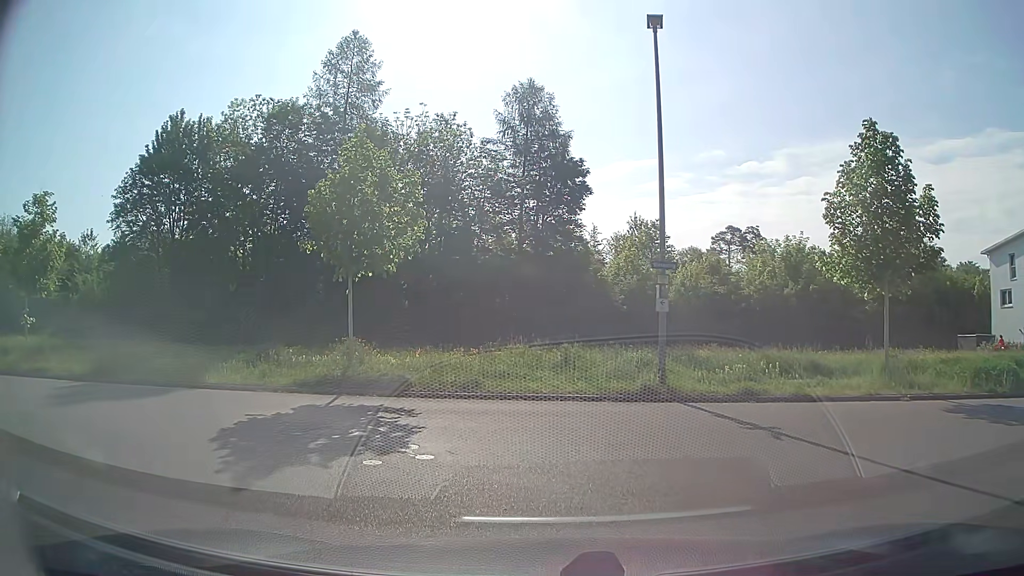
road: residential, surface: asphalt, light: Day
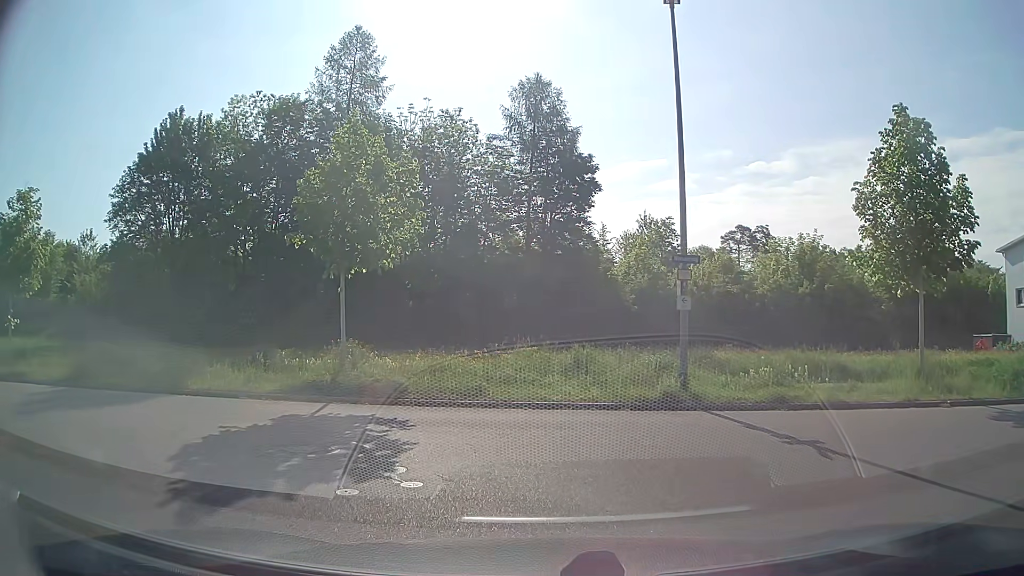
(0.0, +1.2) m; 0°
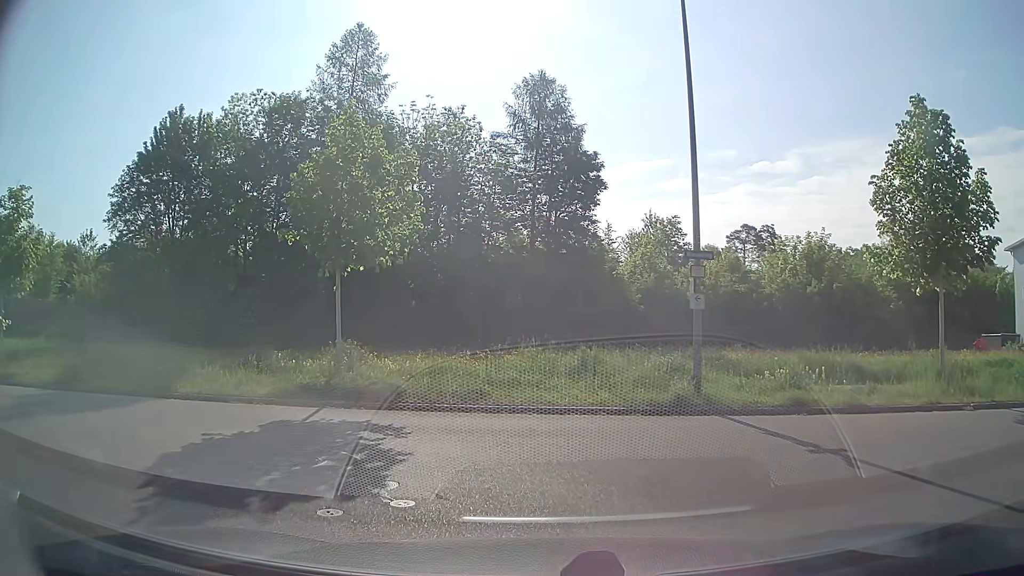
(0.0, +0.6) m; 0°
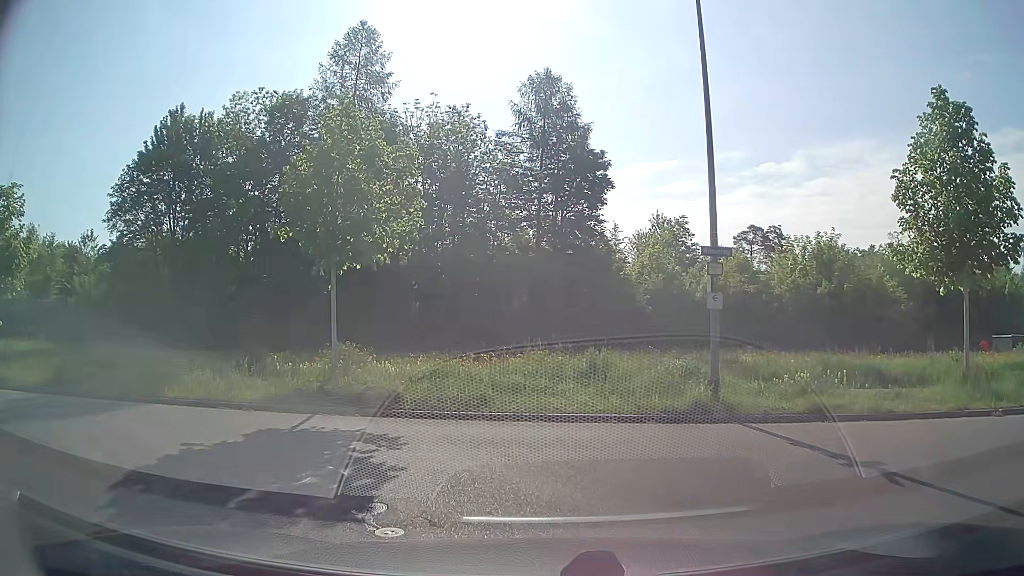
(0.0, +0.7) m; 0°
